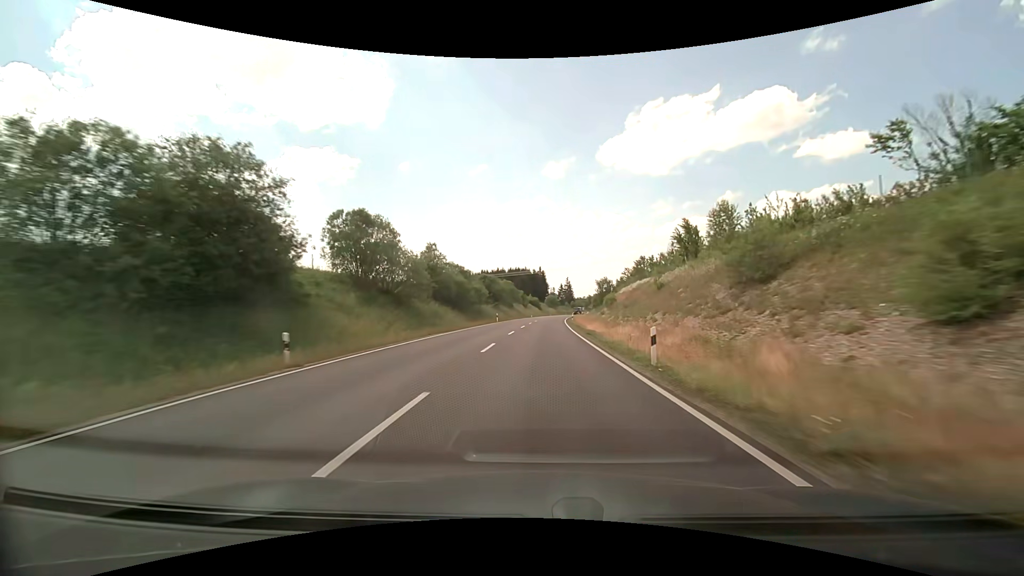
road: primary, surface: asphalt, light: Day
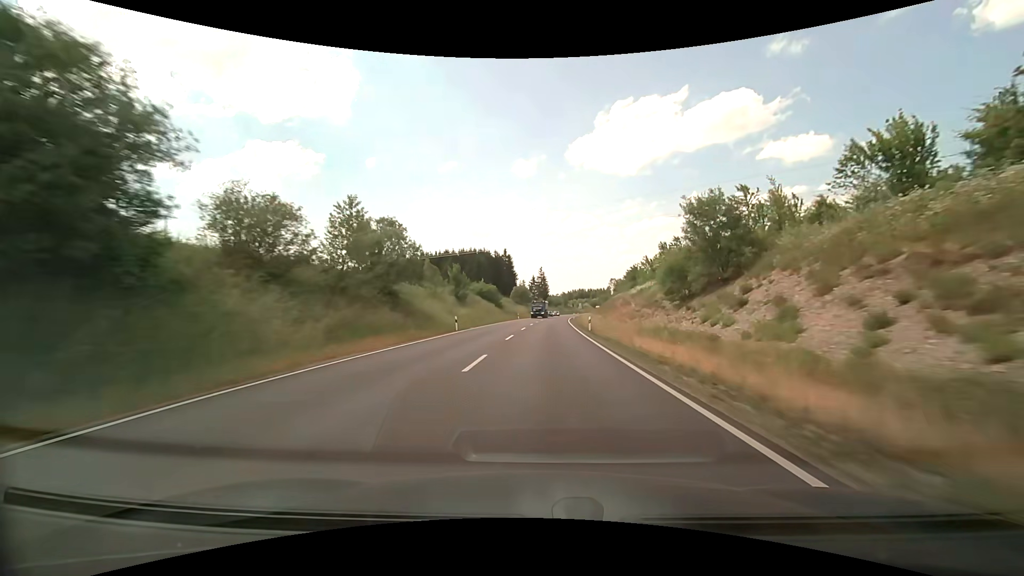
(+1.9, +77.5) m; +3°
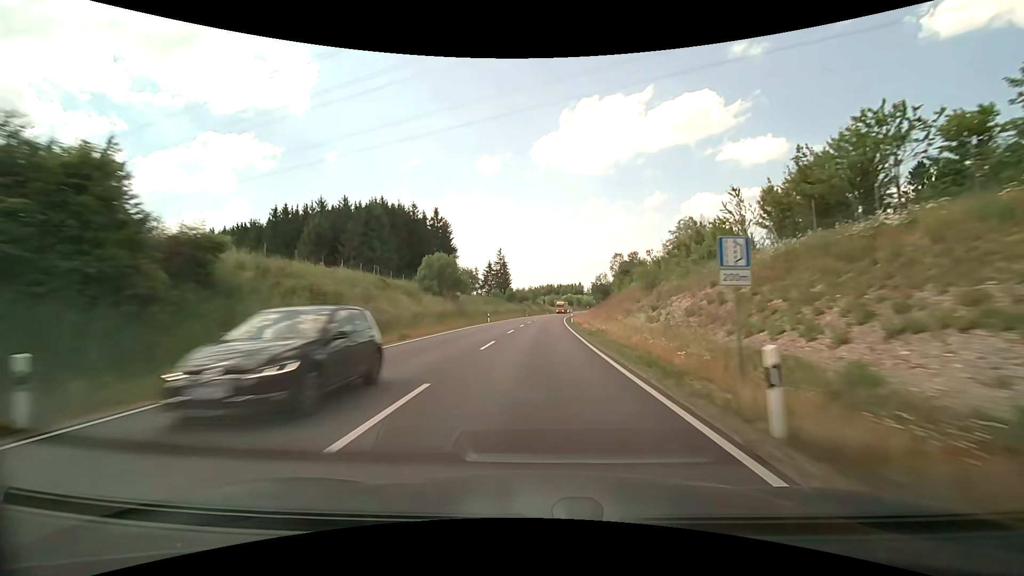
(+3.0, +78.4) m; +4°
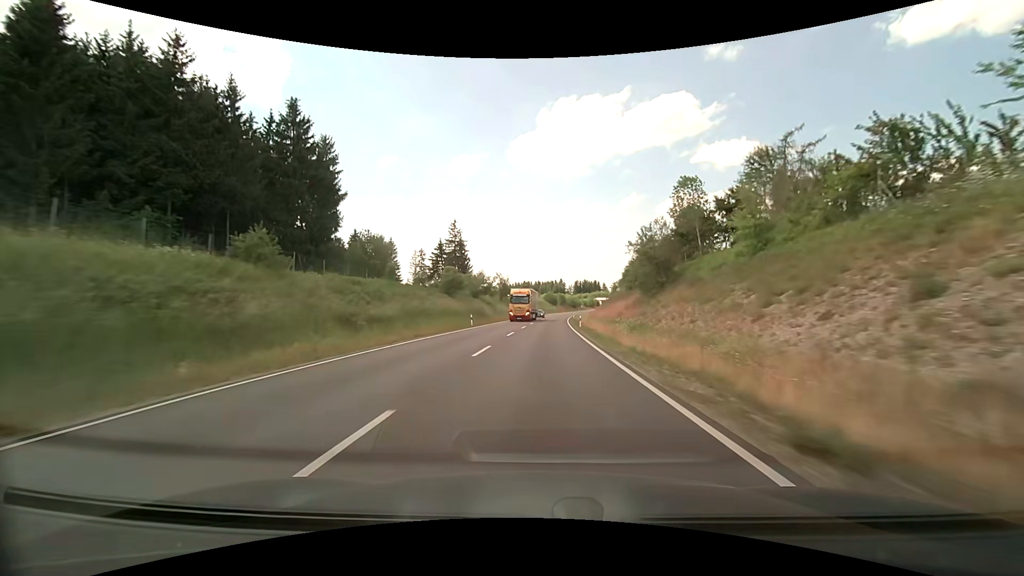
(+1.4, +62.7) m; +2°
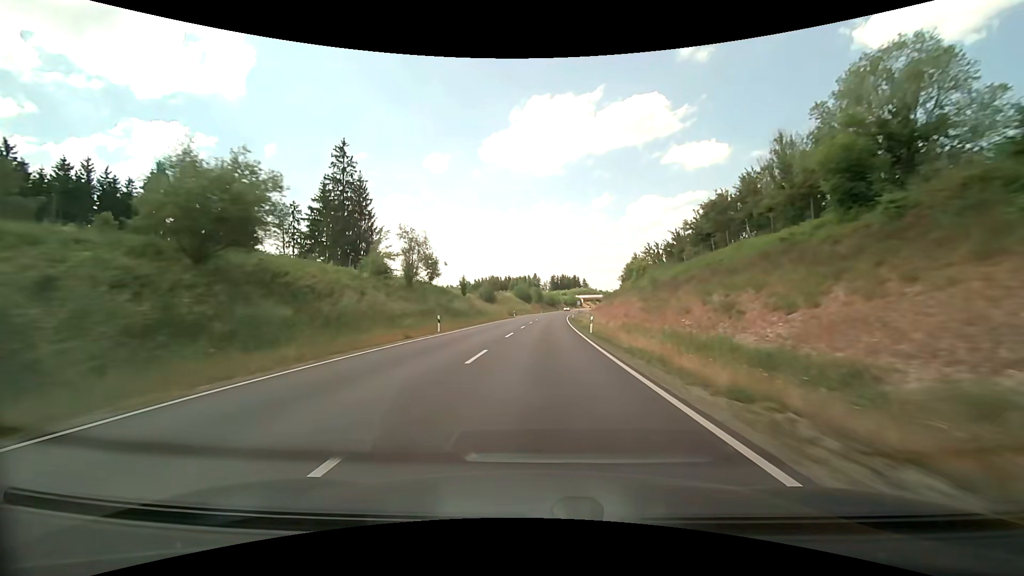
(+2.0, +62.3) m; +3°
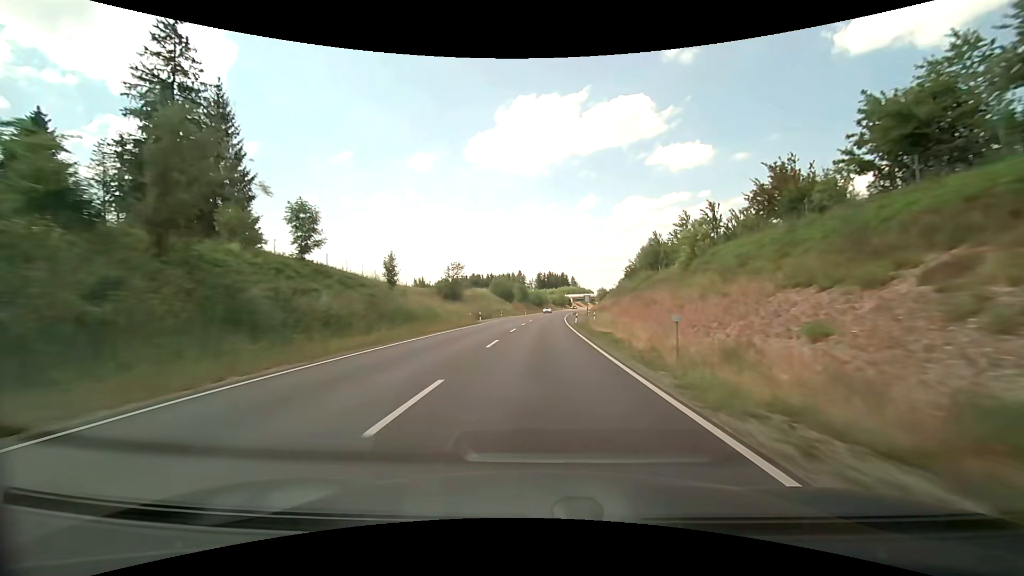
(+0.6, +31.1) m; +2°
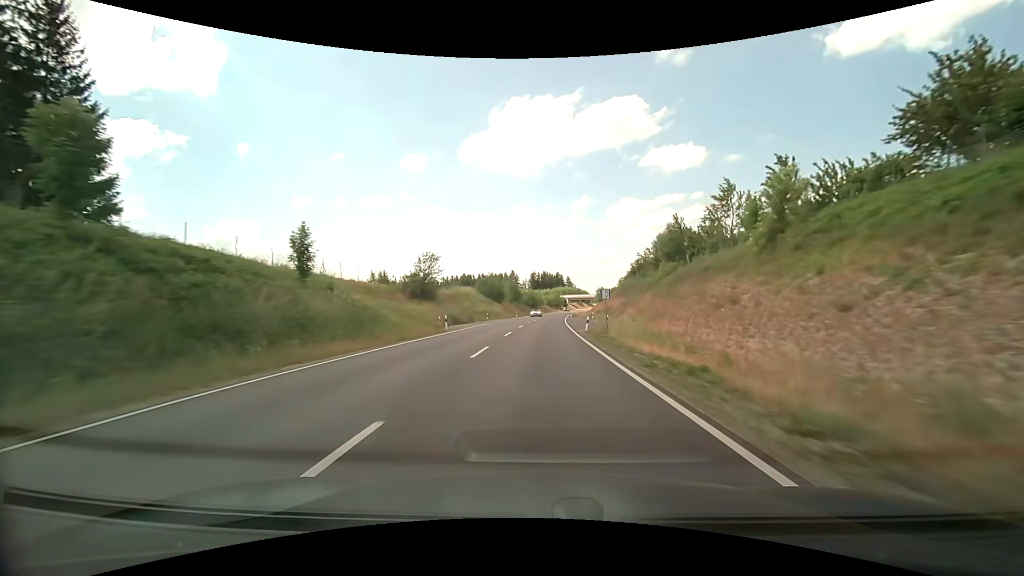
(+0.1, +15.5) m; +1°
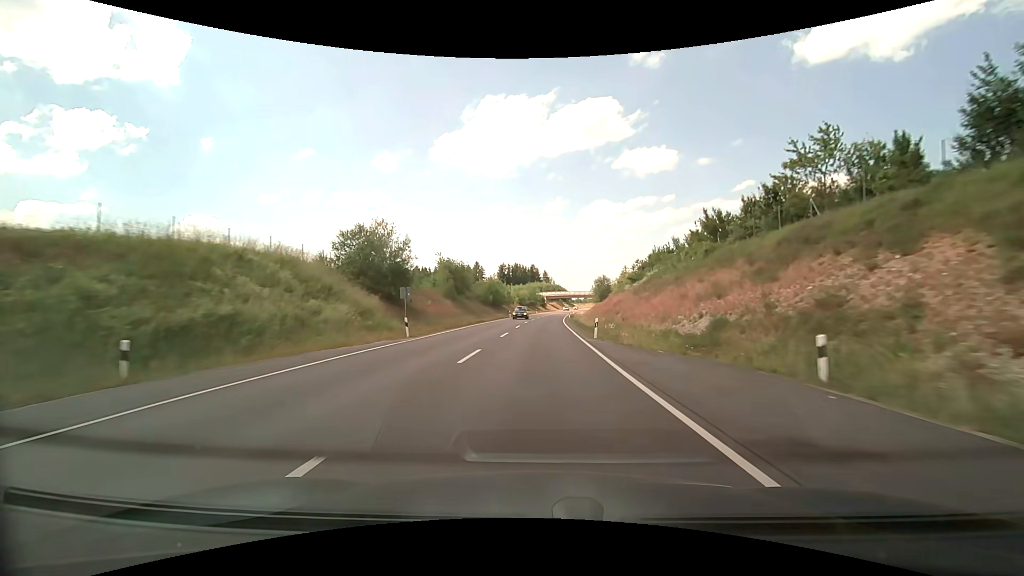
(+1.3, +61.7) m; +3°
(0, +10) (0, +20) (0, +30) (+1, +40) (+1, +50) (+1, +60) (+2, +70) (+3, +80) (+3, +90) (+4, +100) m
